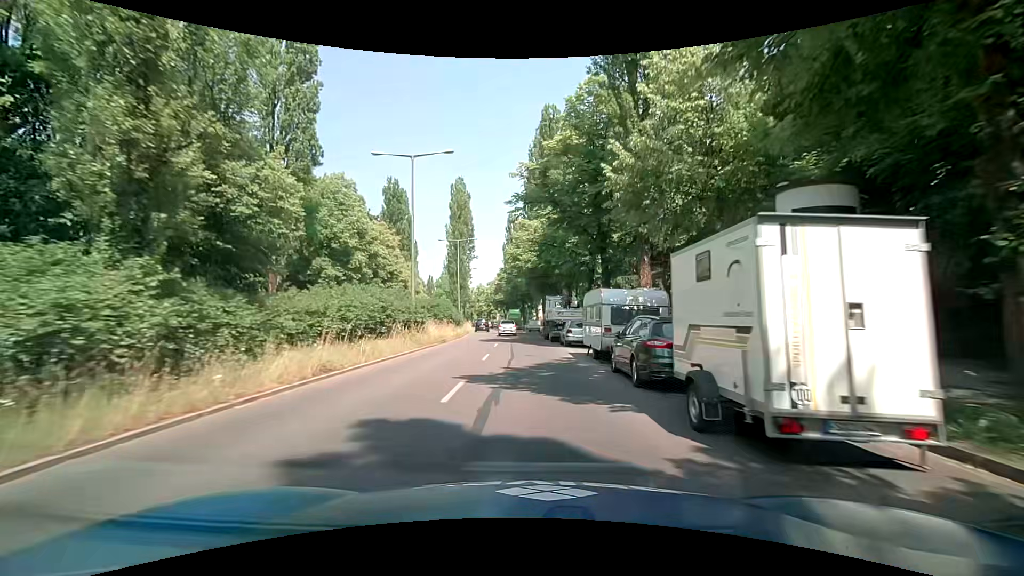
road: secondary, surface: asphalt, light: Day
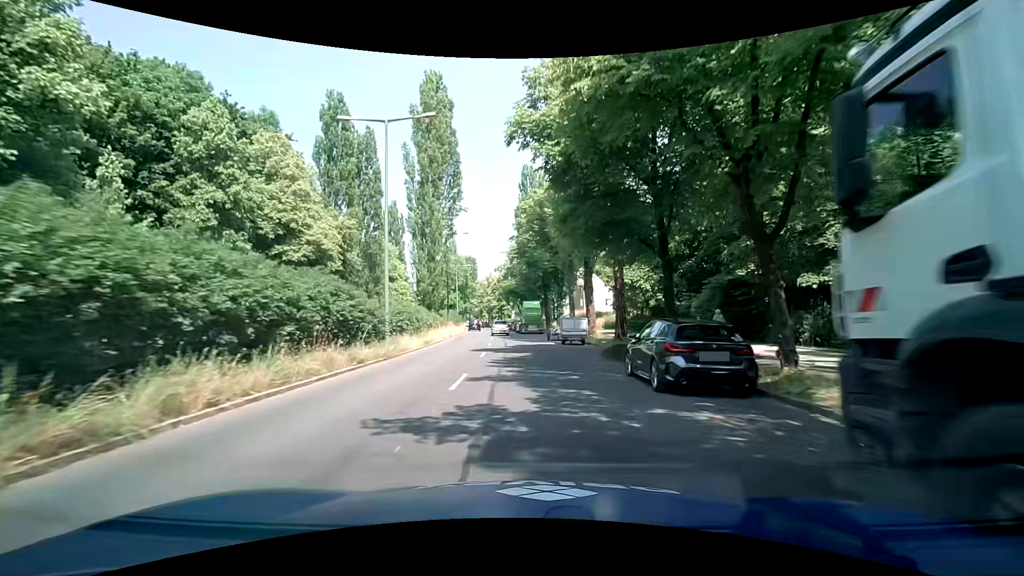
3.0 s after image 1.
(-1.1, +34.6) m; -3°
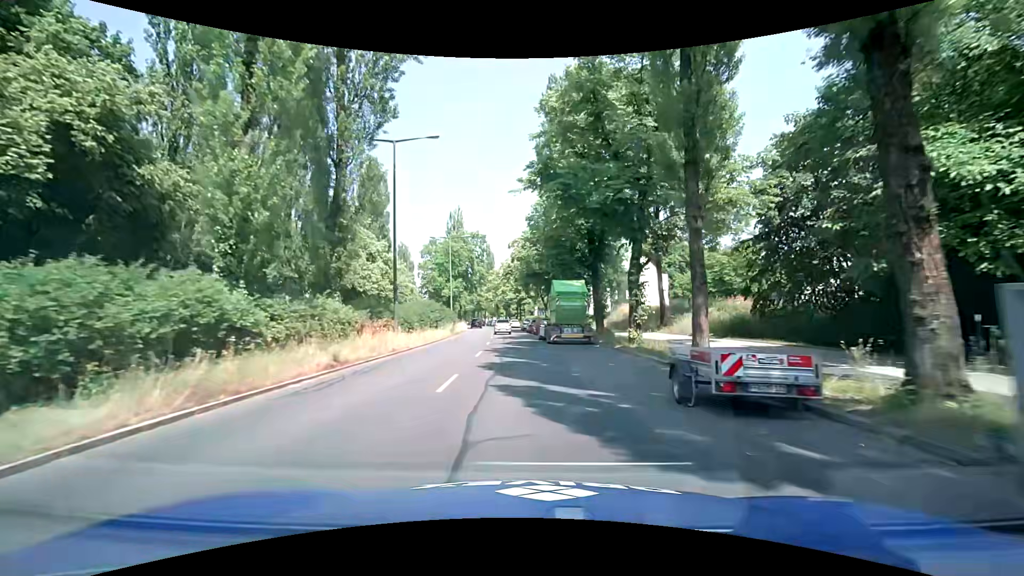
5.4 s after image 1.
(-0.3, +27.5) m; -2°
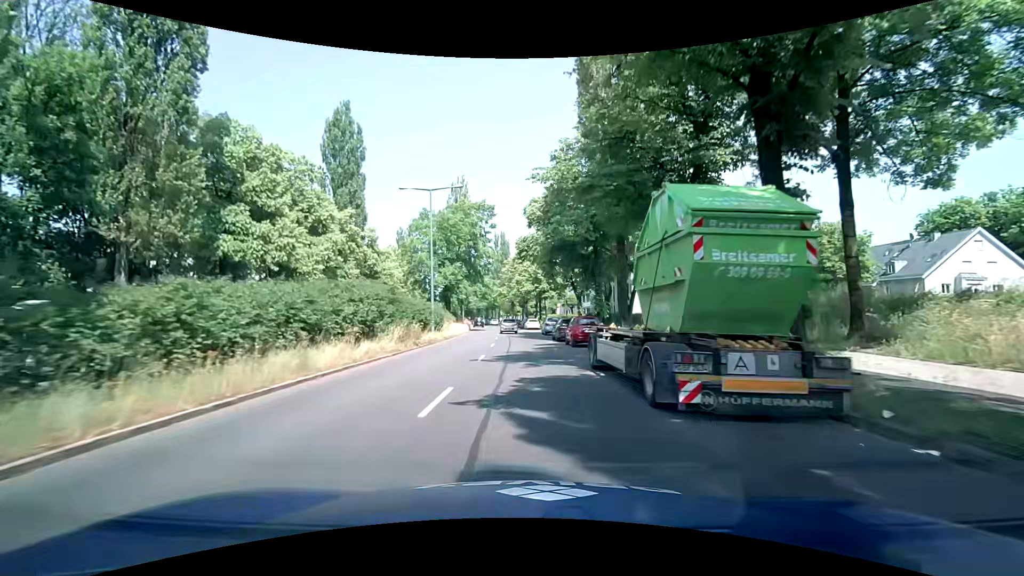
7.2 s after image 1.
(-0.5, +20.4) m; -1°
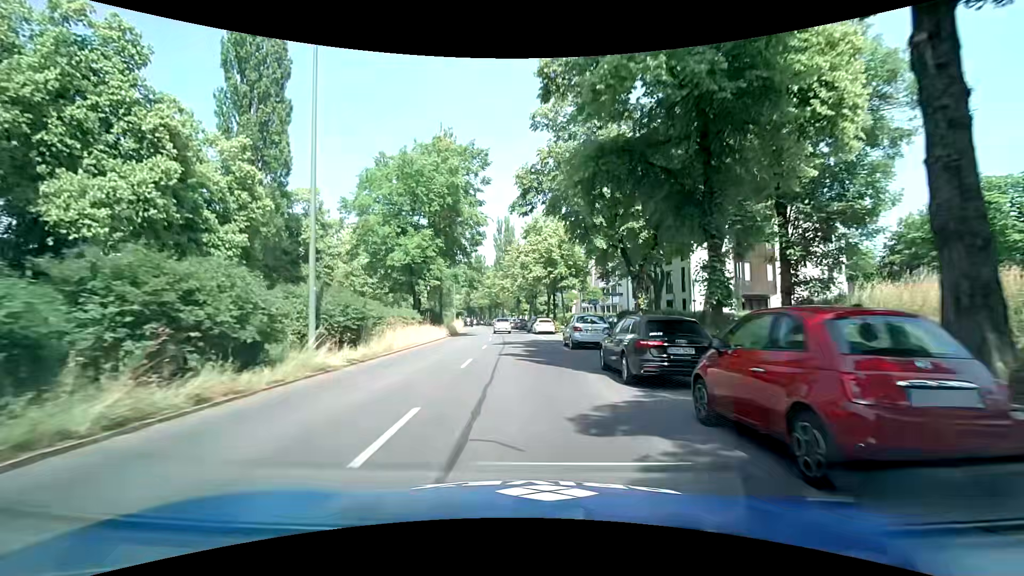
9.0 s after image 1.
(-0.4, +20.1) m; -2°
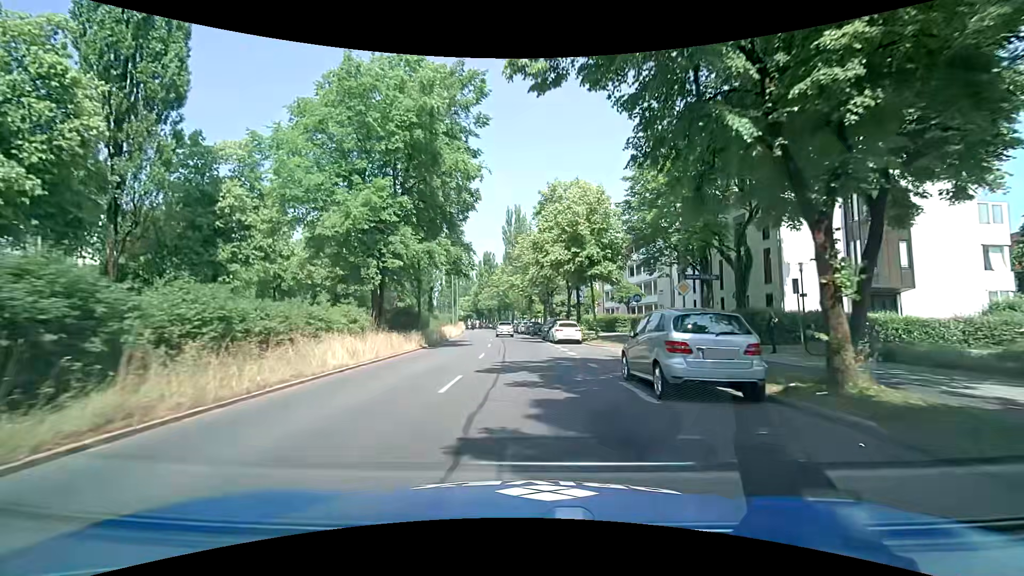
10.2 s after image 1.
(+0.1, +13.3) m; 0°
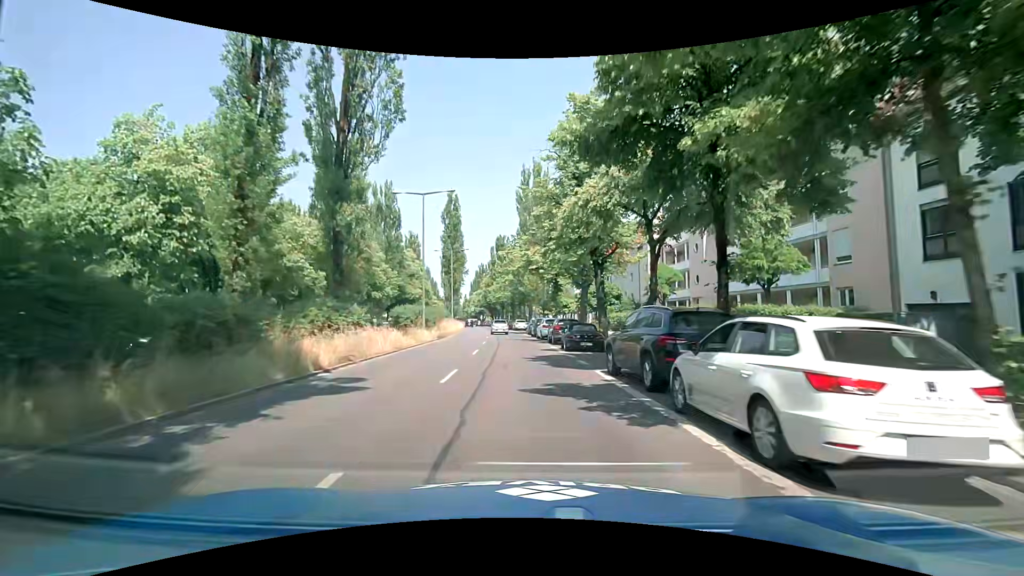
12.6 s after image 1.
(-0.6, +26.0) m; -3°
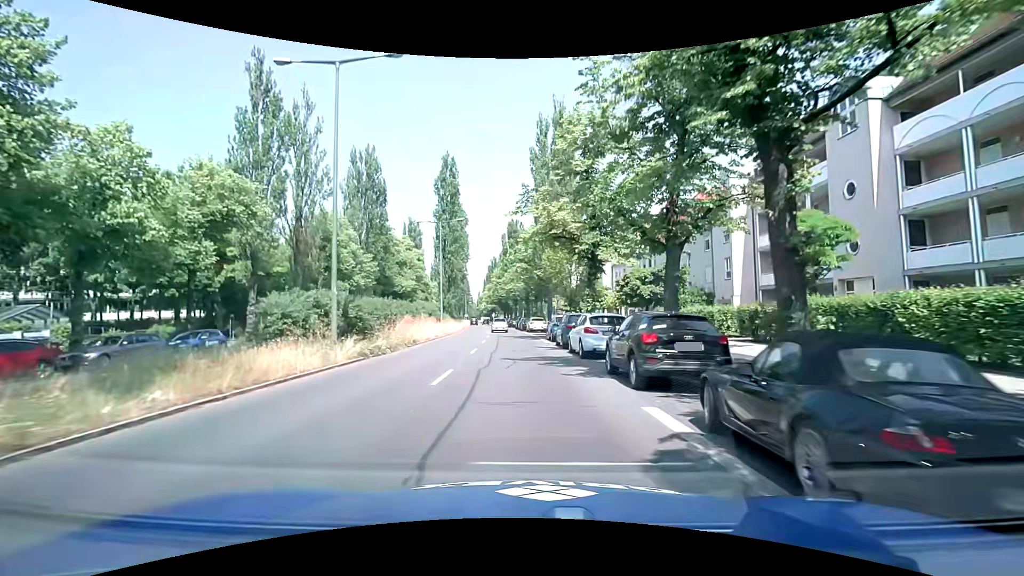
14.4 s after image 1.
(-0.3, +18.5) m; -1°
(0, +10) (0, +20) (-1, +30) (-2, +40) (-2, +50) (-3, +60) (-4, +70) (-6, +80) (-7, +90) (-8, +100) m
